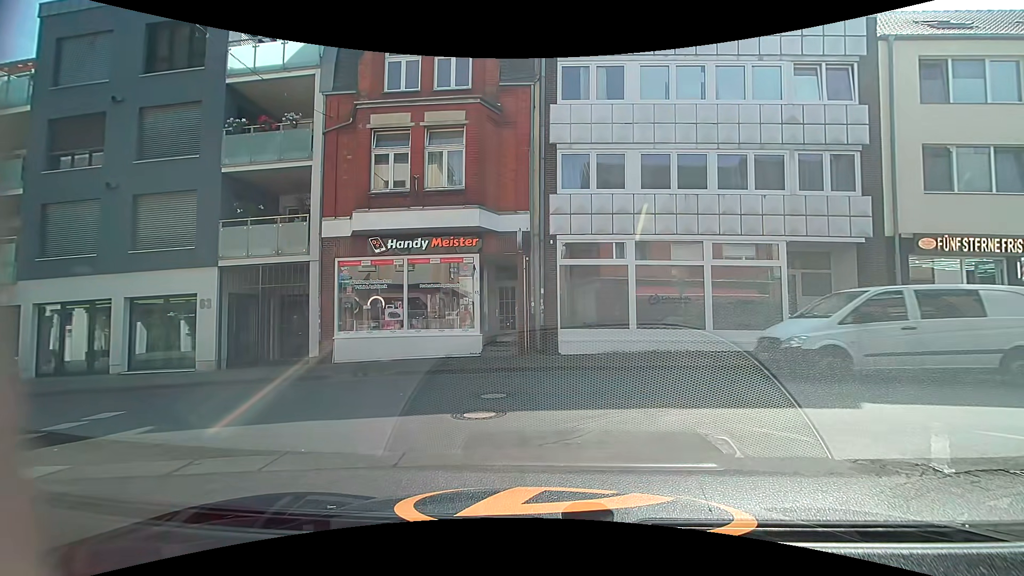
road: residential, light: Day
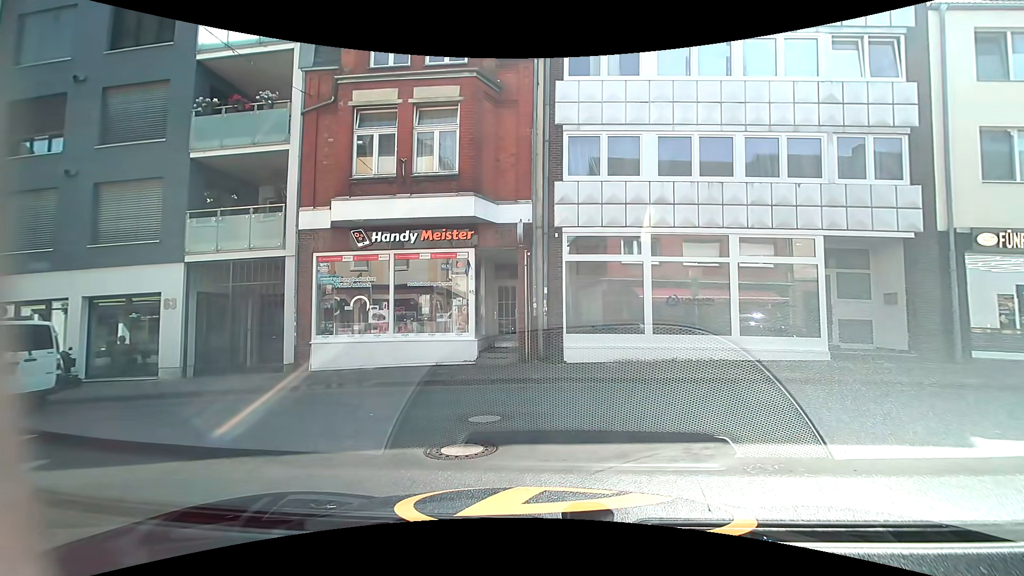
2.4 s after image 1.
(0.0, +1.7) m; 0°
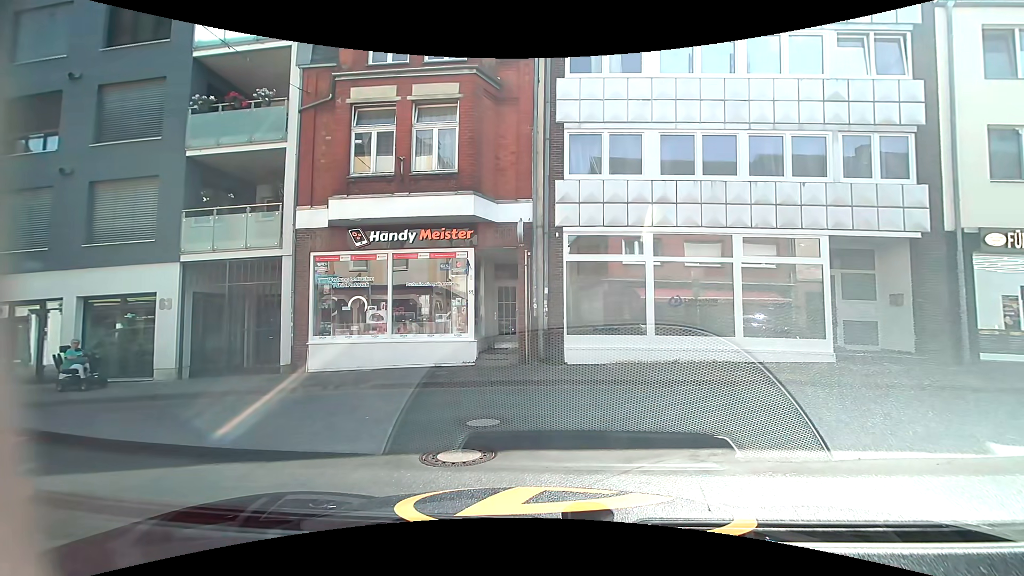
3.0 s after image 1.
(0.0, +0.2) m; 0°
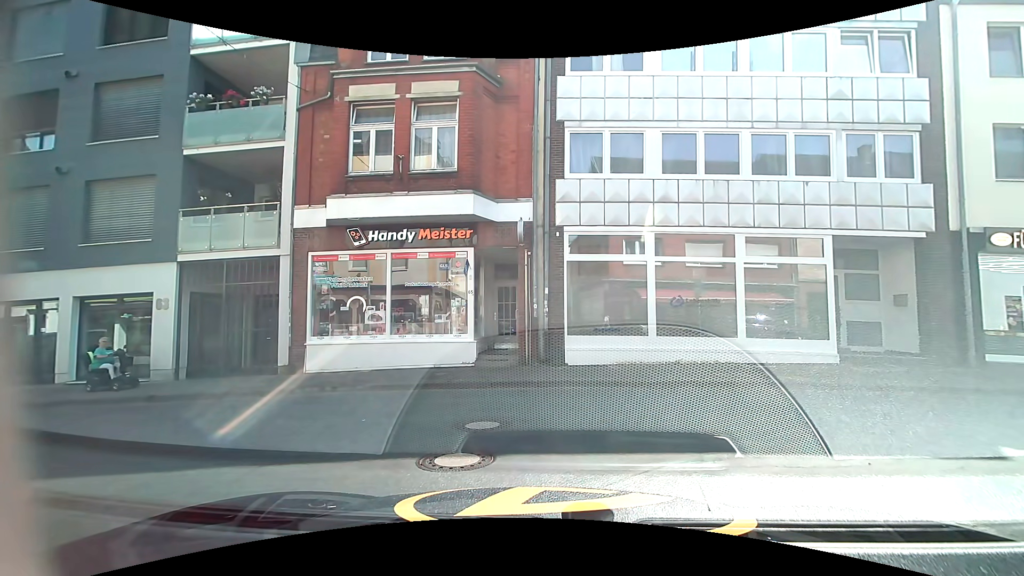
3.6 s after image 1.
(0.0, +0.1) m; 0°
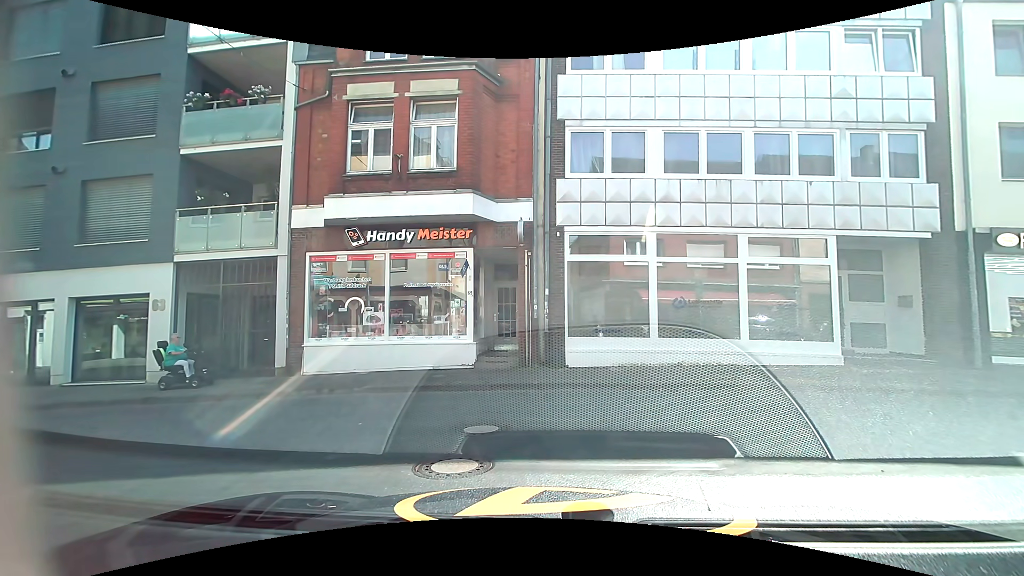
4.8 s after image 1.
(0.0, +0.2) m; 0°
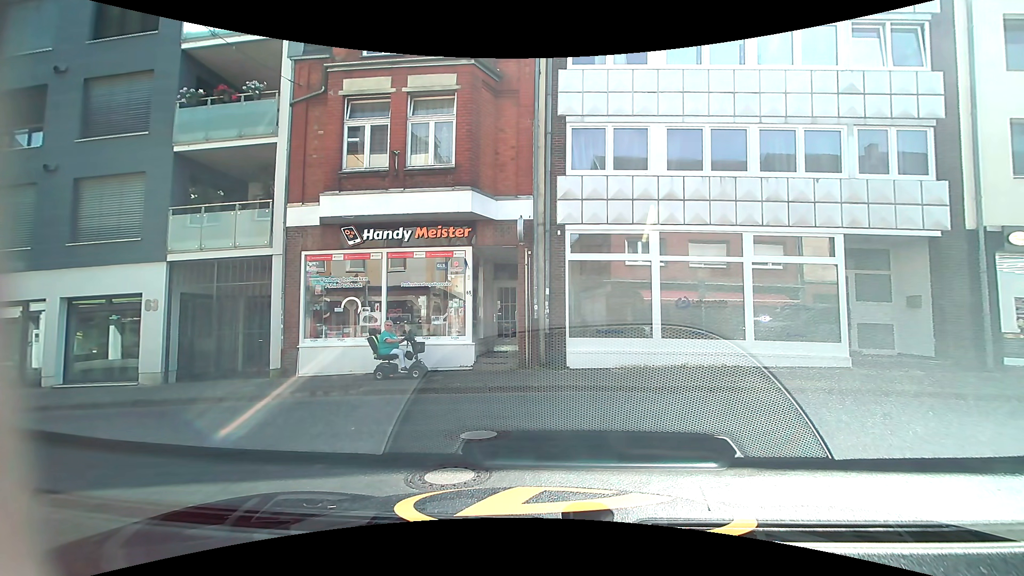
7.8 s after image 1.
(0.0, +0.4) m; 0°
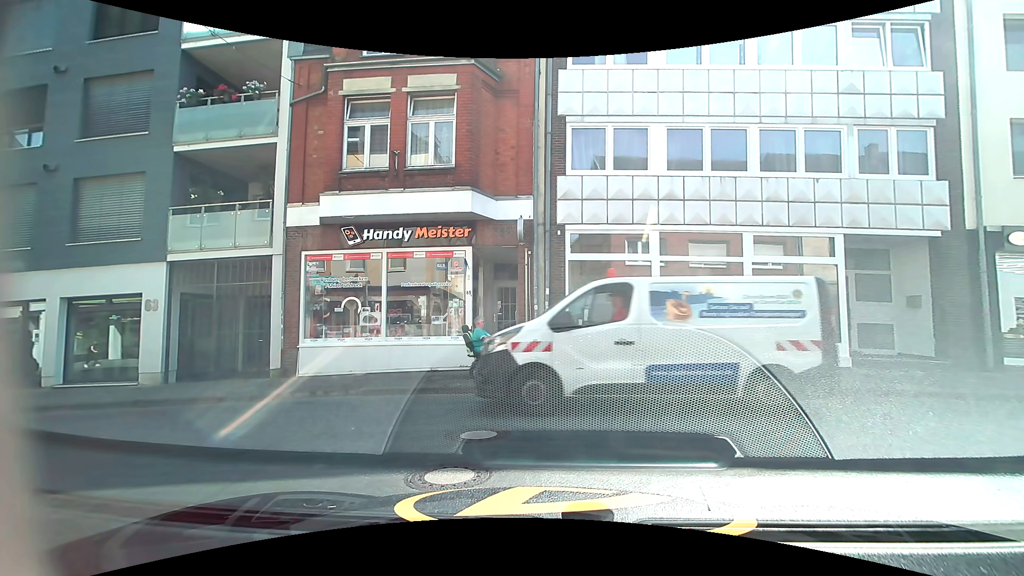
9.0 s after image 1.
(0.0, 0.0) m; 0°
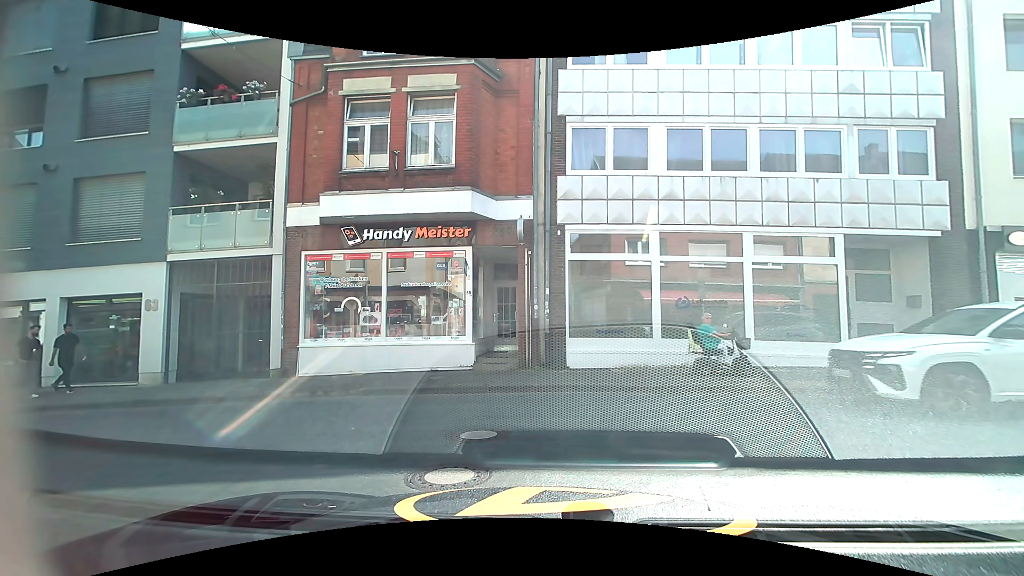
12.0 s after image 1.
(0.0, 0.0) m; 0°
